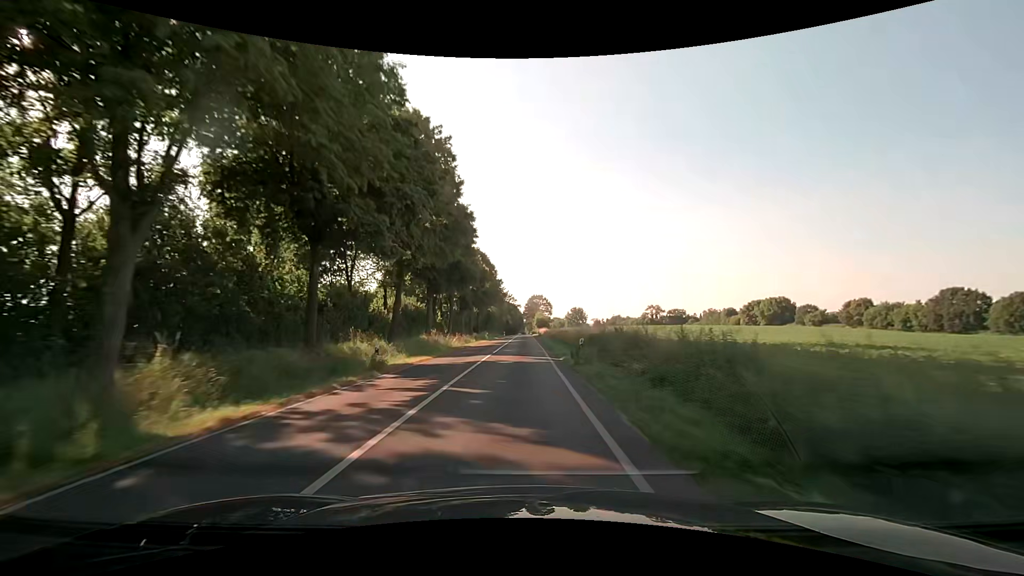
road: secondary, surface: asphalt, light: Day
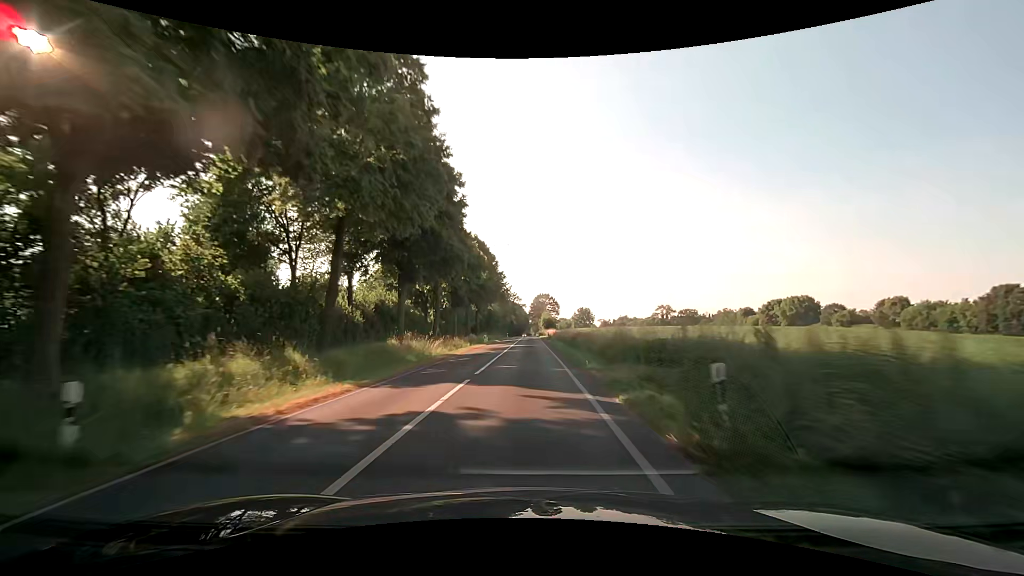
(0.0, +12.6) m; 0°
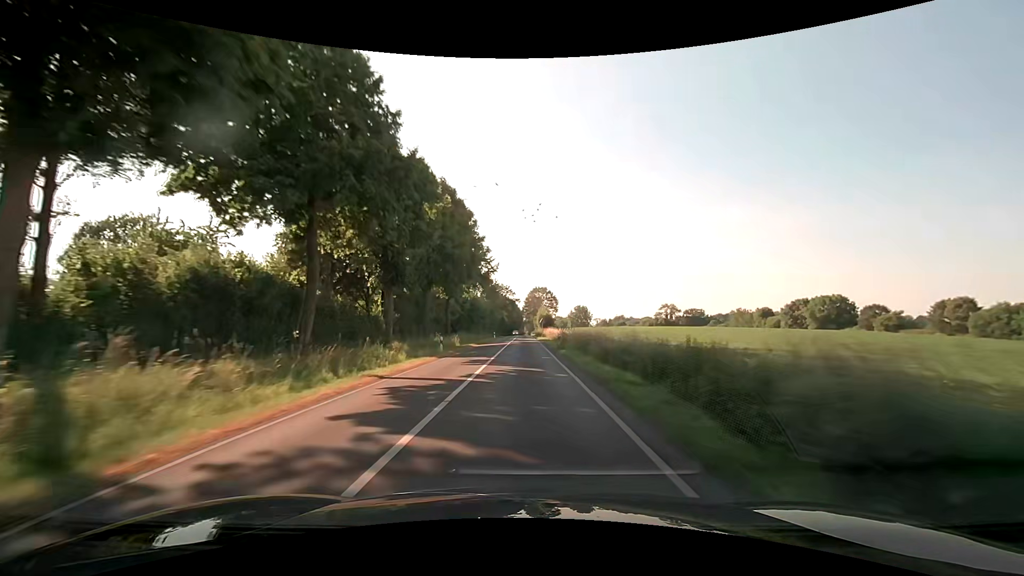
(0.0, +26.2) m; +1°
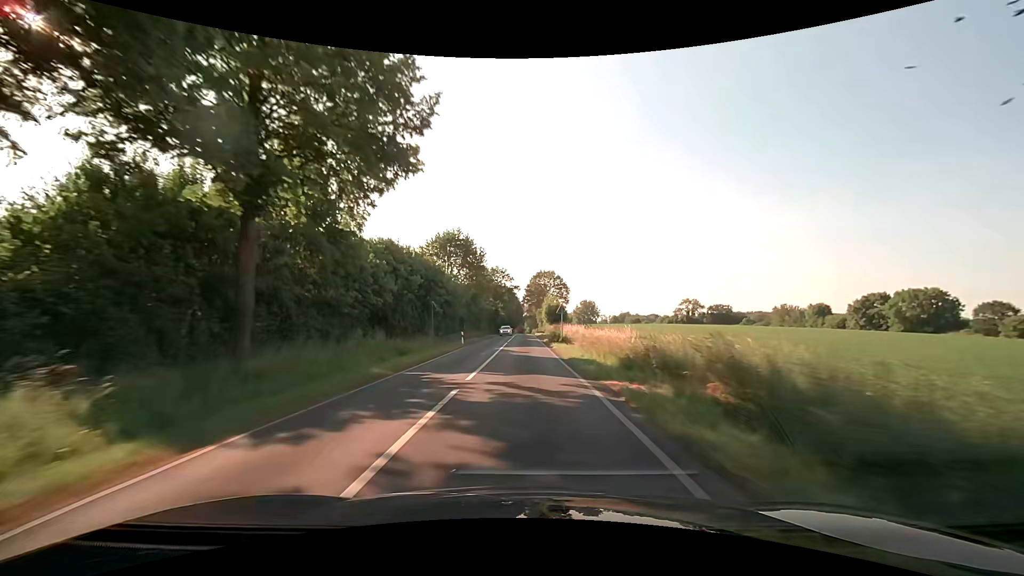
(0.0, +41.0) m; 0°
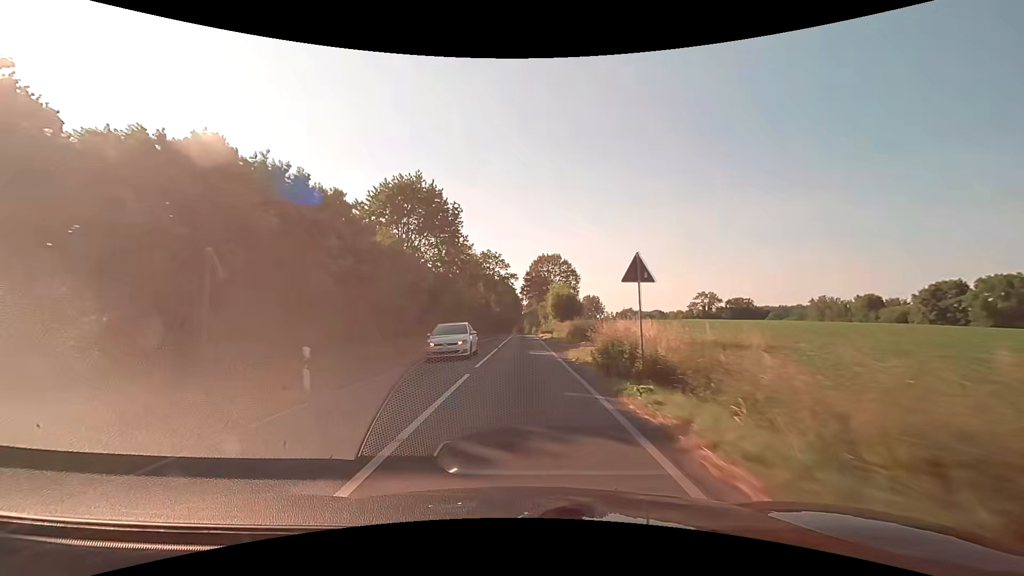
(+0.1, +26.6) m; 0°
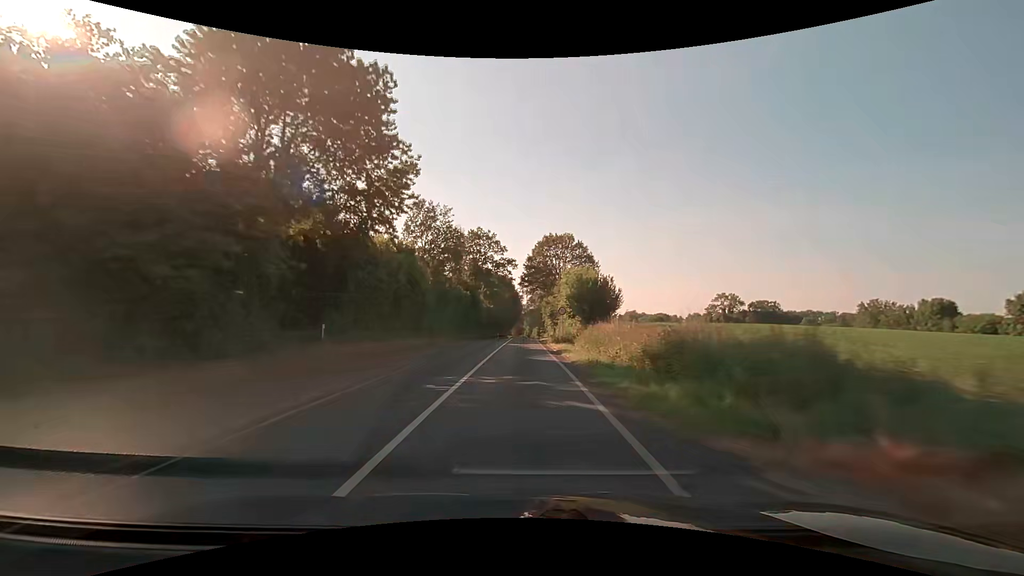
(0.0, +25.4) m; 0°
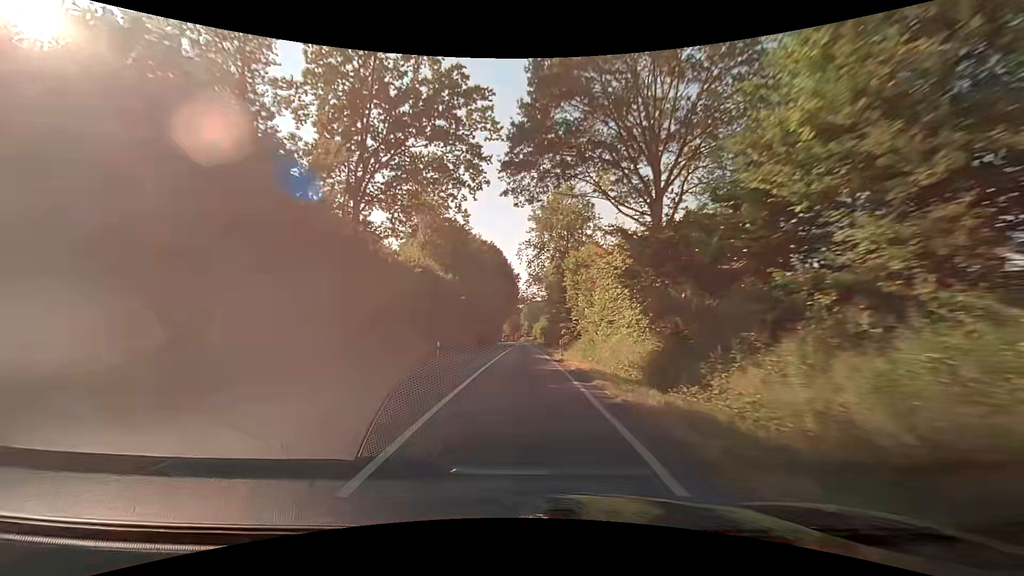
(+0.3, +58.9) m; 0°
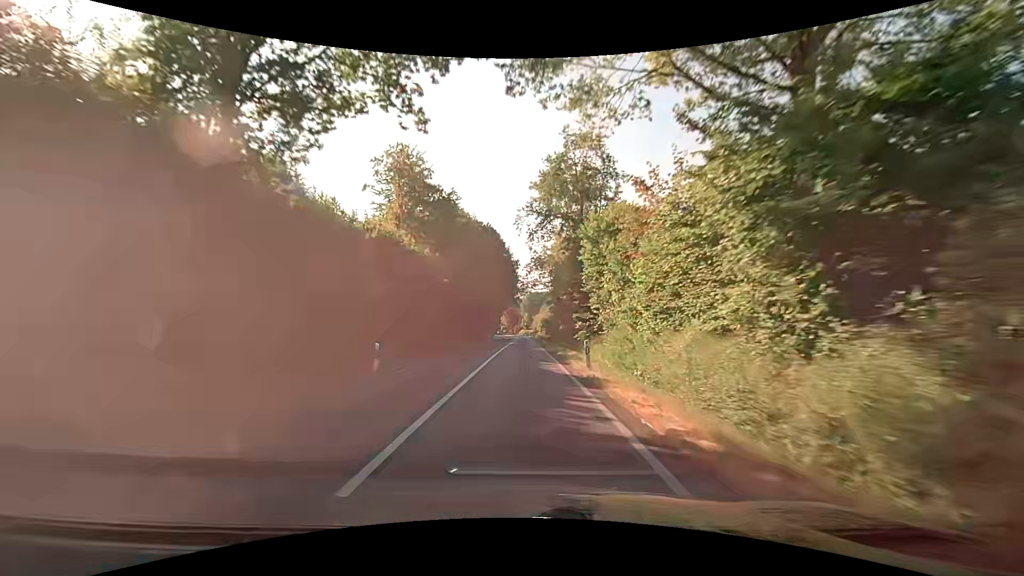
(0.0, +11.3) m; +1°
(0, +10) (0, +20) (0, +30) (-1, +40) (-1, +50) (-1, +60) (-1, +70) (-1, +80) (-1, +90) (-1, +100) m
